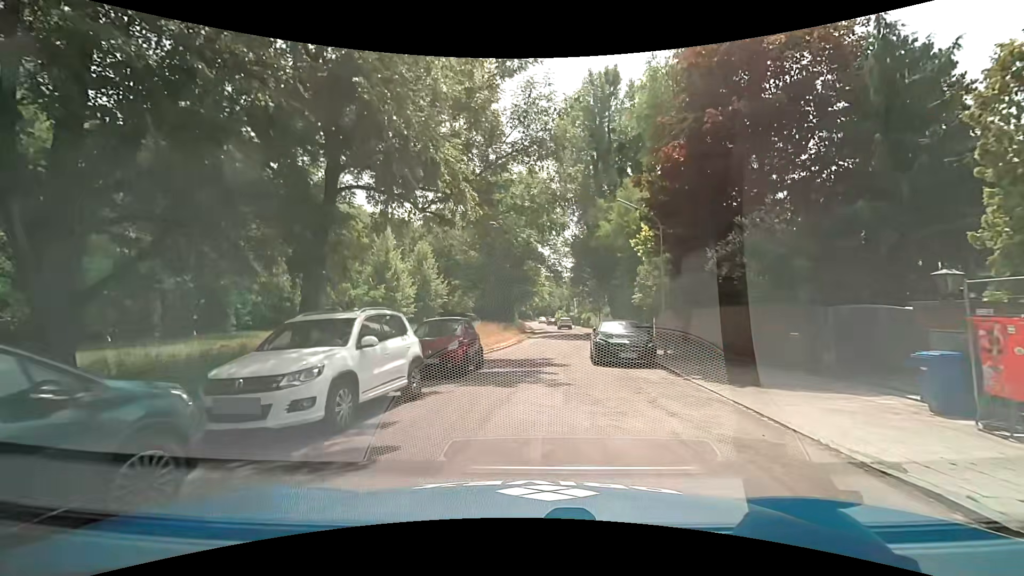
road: residential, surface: asphalt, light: Day
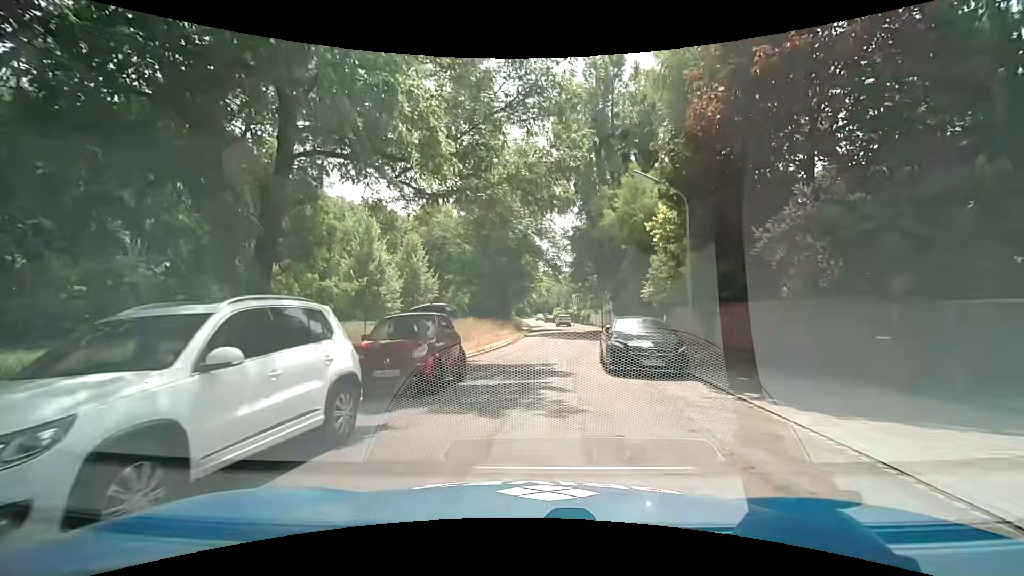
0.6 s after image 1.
(0.0, +3.4) m; 0°
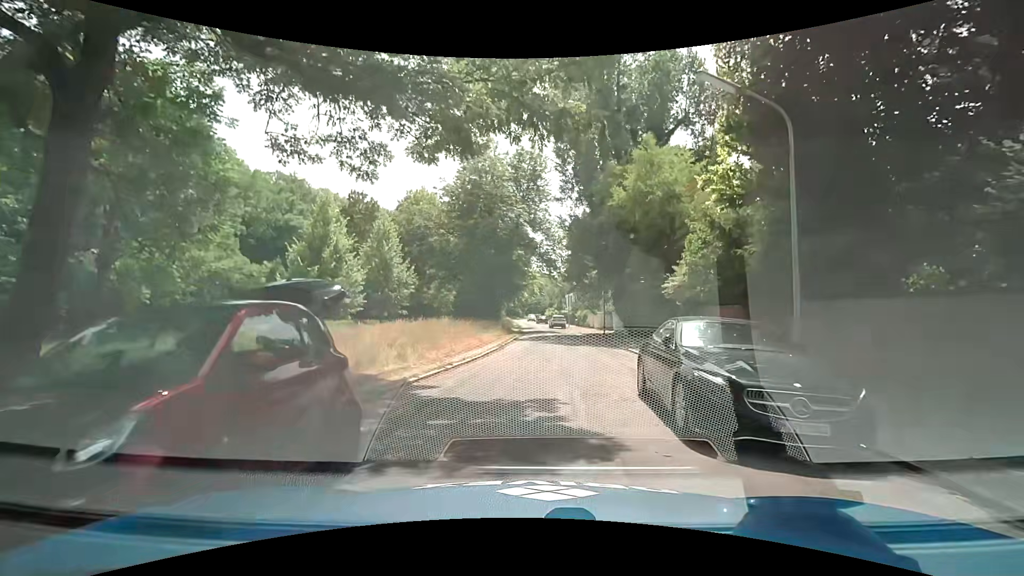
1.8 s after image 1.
(+0.2, +6.6) m; +1°
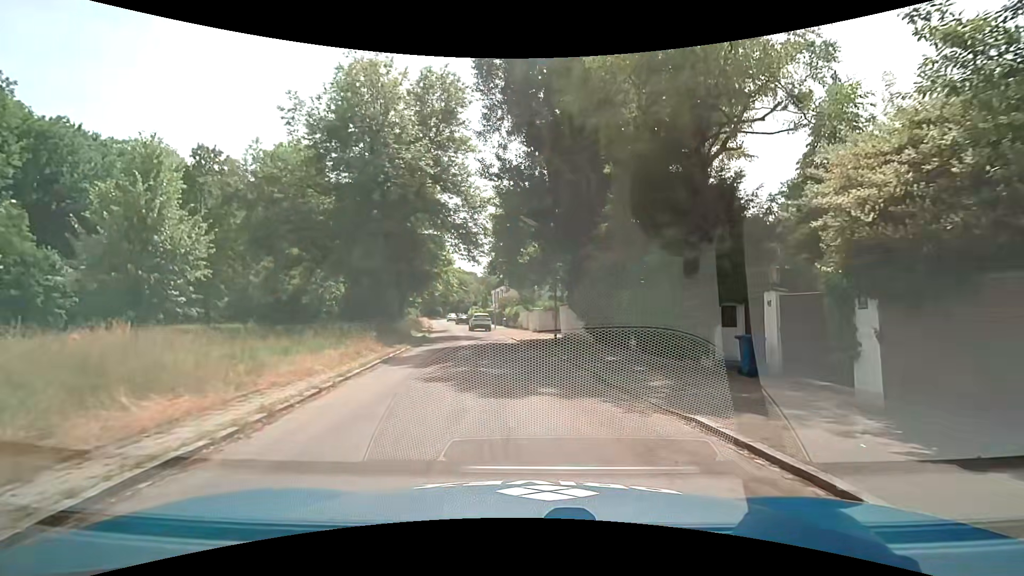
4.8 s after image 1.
(+1.5, +17.0) m; +10°
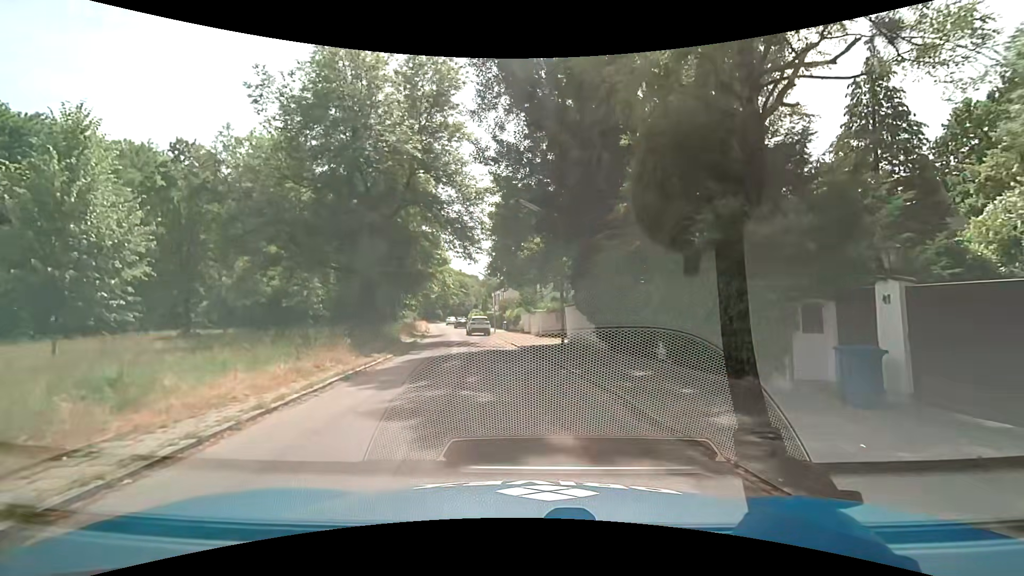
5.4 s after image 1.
(0.0, +3.7) m; -1°
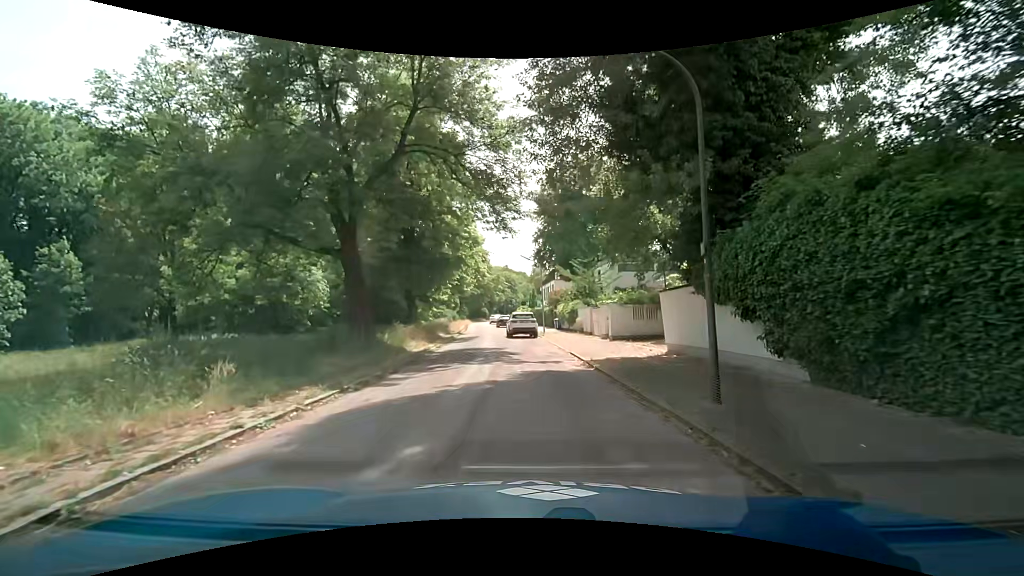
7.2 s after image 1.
(-0.4, +11.3) m; -6°
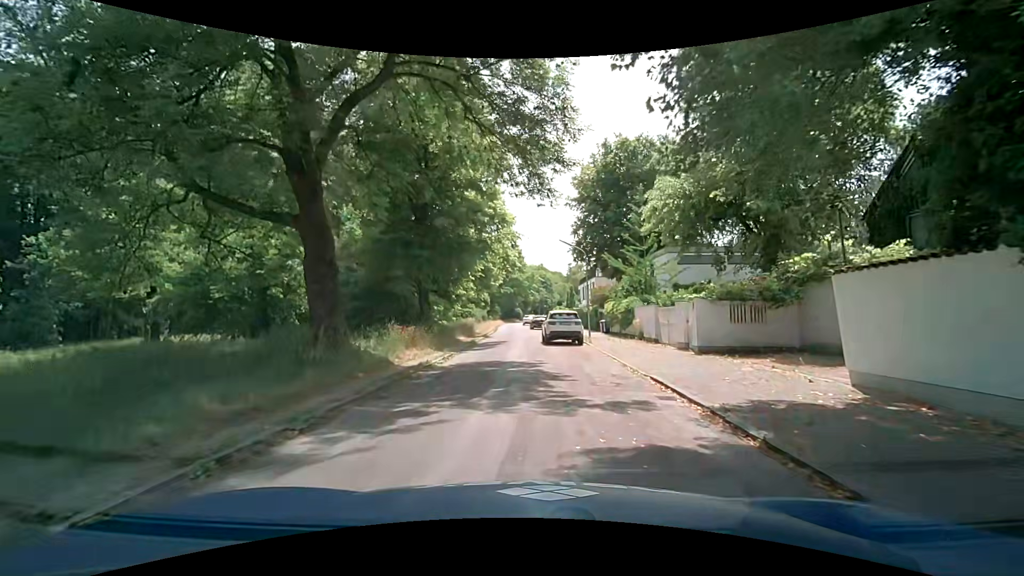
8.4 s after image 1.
(-0.2, +7.8) m; -3°
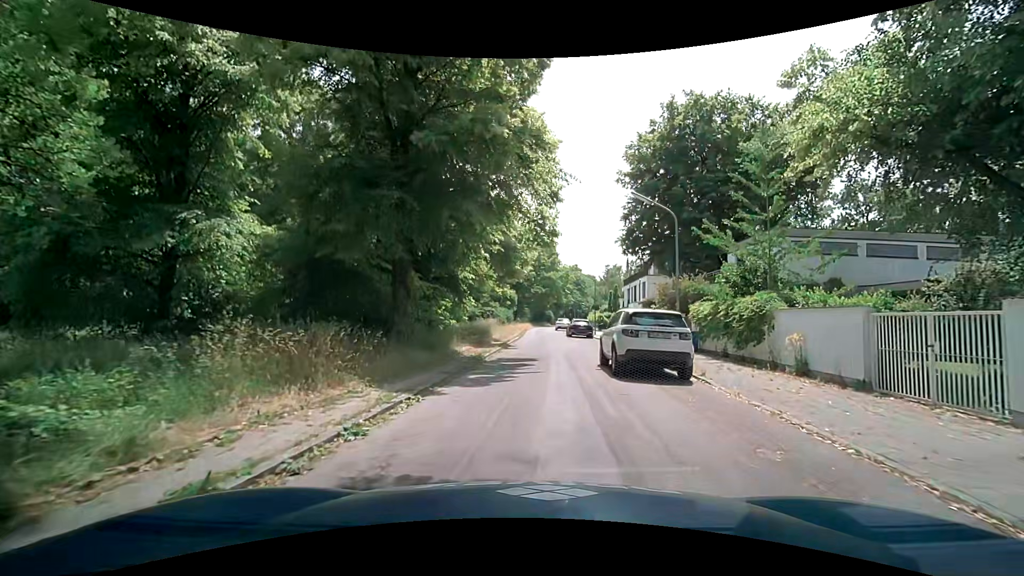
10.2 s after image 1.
(-0.6, +12.4) m; -5°
(0, +10) (+1, +20) (+1, +30) (+2, +40) (+2, +50) (+3, +60) (+3, +70) (+4, +80) (+5, +90) (+7, +100) m
